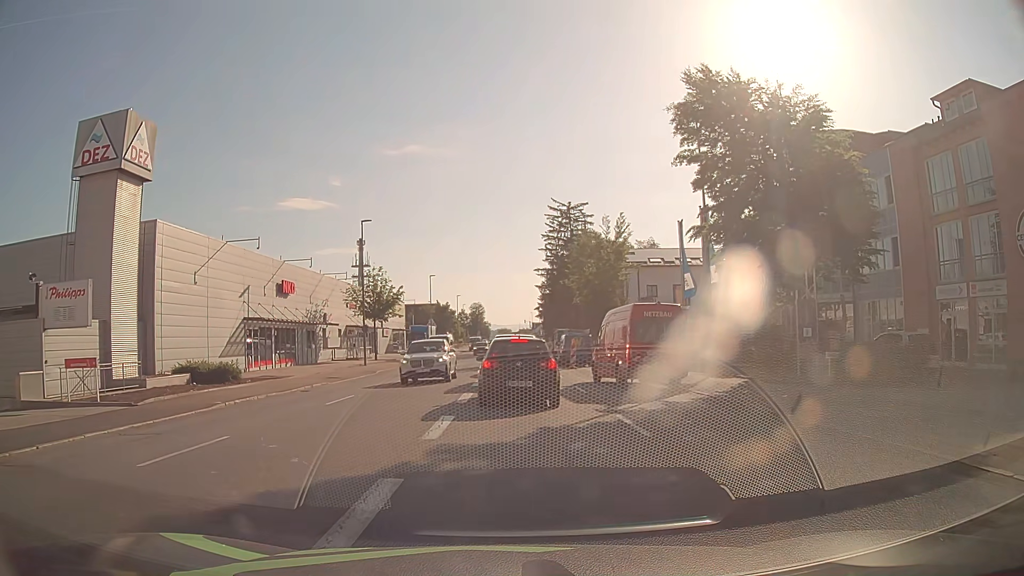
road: tertiary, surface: asphalt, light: Day
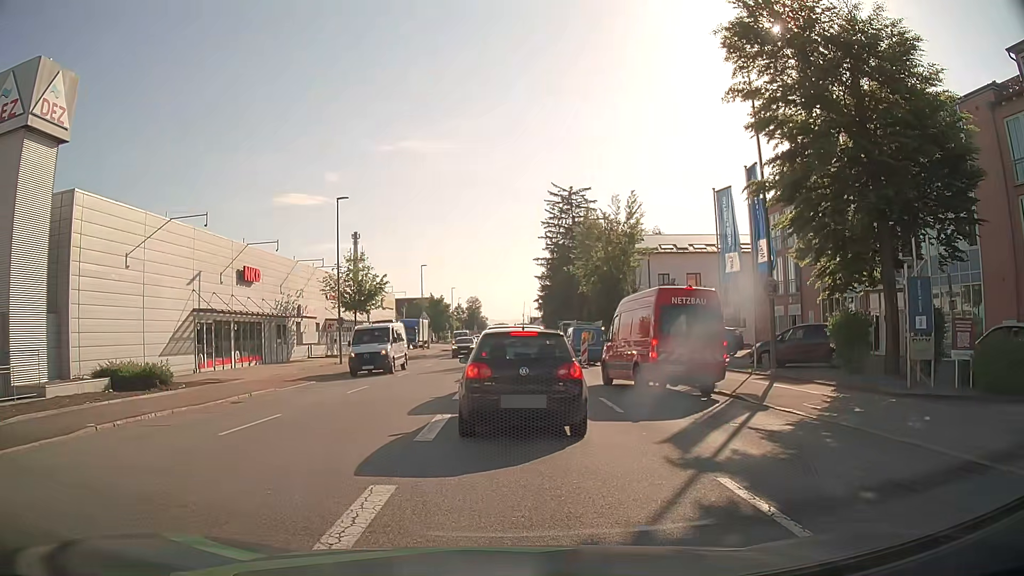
(0.0, +6.4) m; 0°
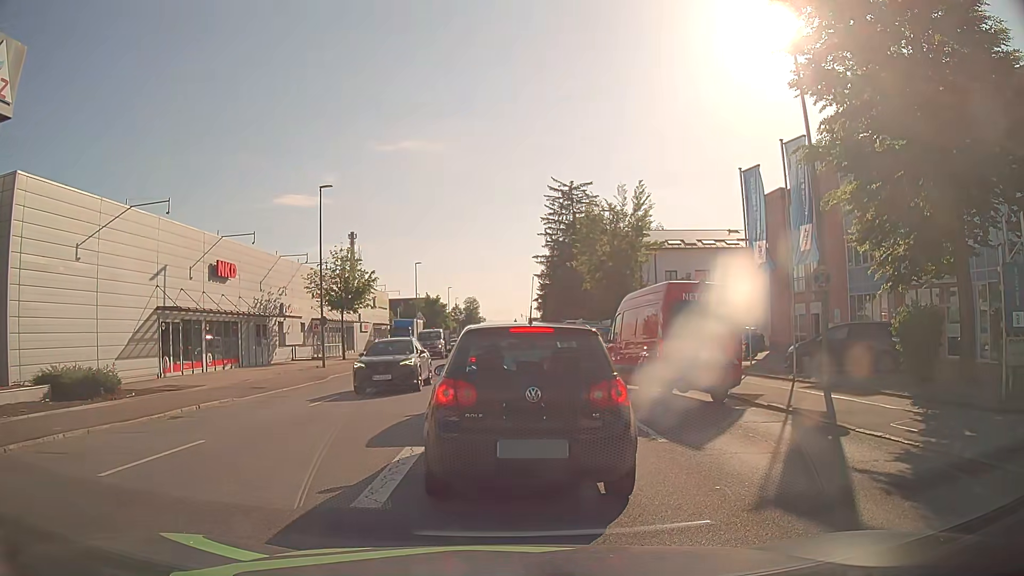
(0.0, +3.4) m; +1°
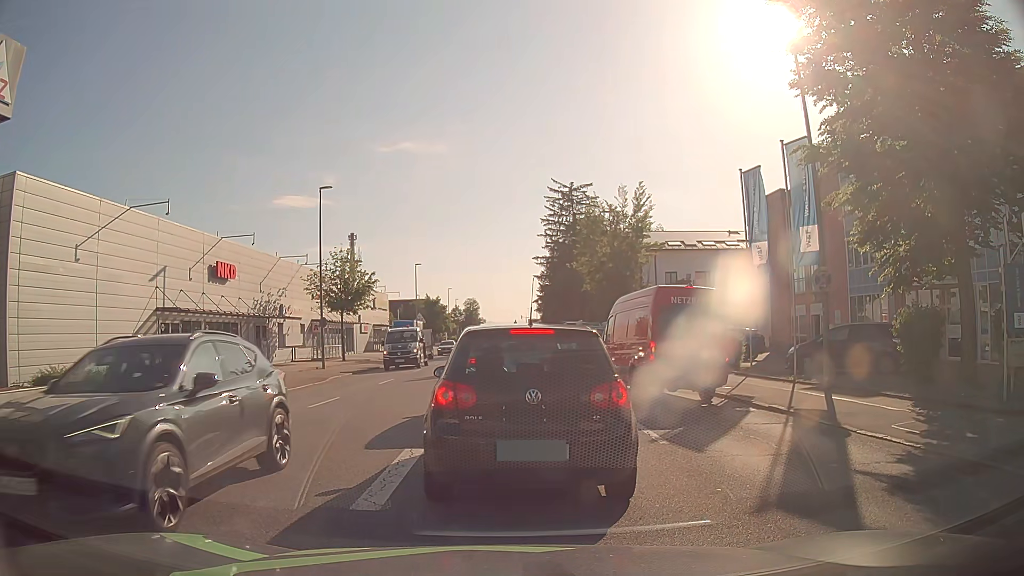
(0.0, +0.1) m; 0°
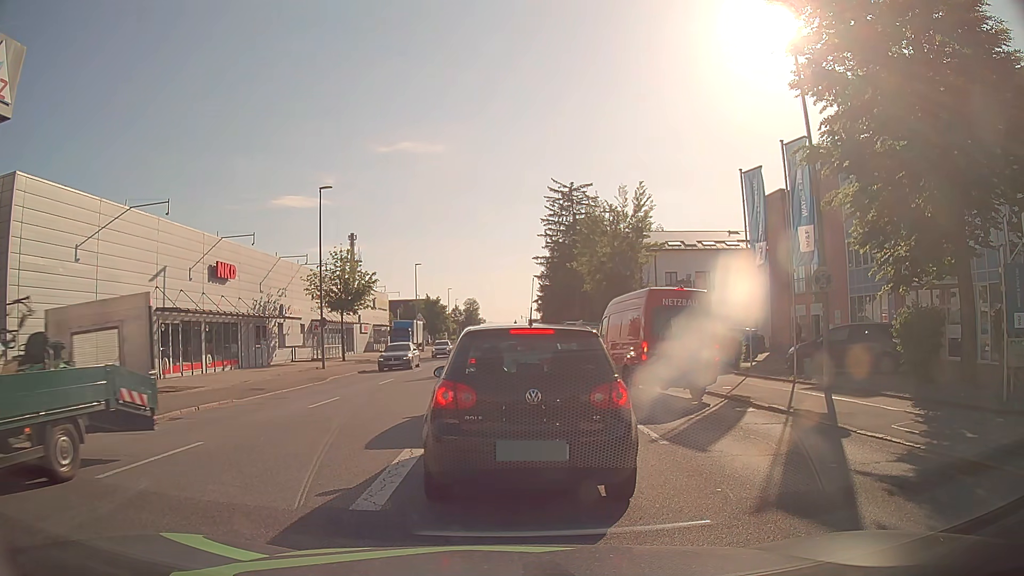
(0.0, 0.0) m; 0°
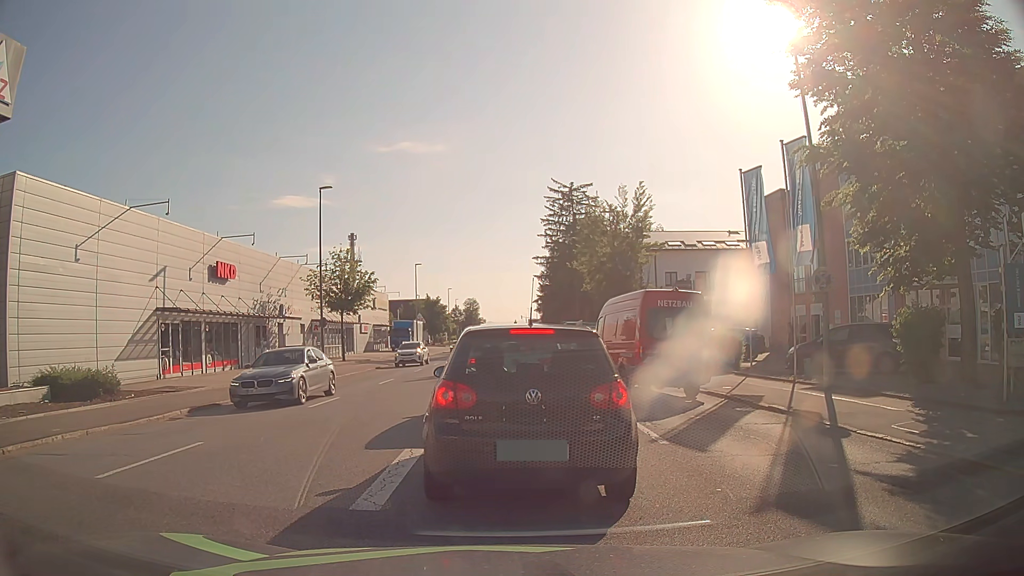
(0.0, 0.0) m; 0°
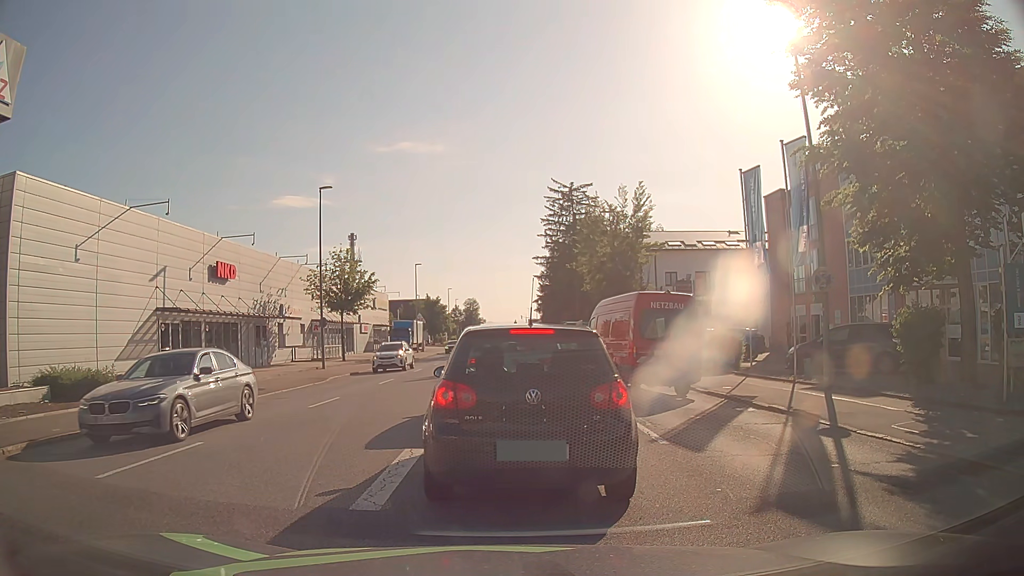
(0.0, 0.0) m; 0°
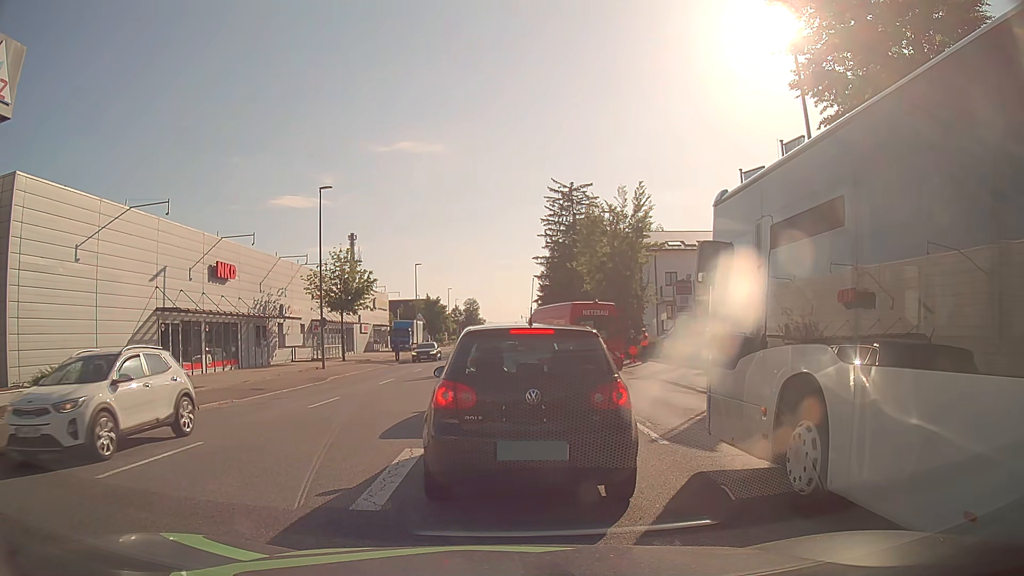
(0.0, 0.0) m; 0°
(0, +10) (0, +20) (0, +30) (-1, +40) (-1, +50) (-1, +60) (-2, +70) (-2, +80) (-2, +90) (-2, +100) m
